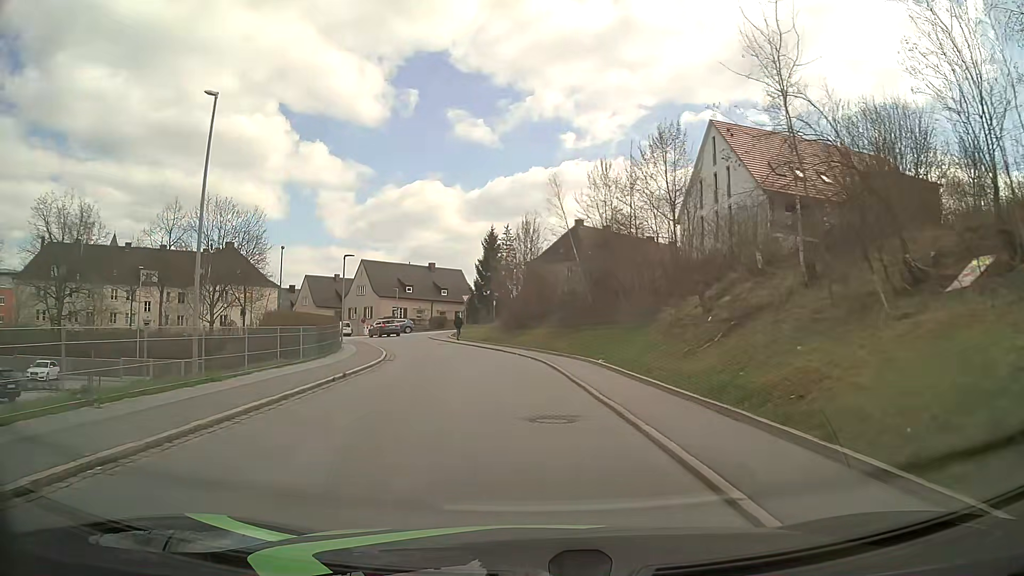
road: residential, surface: asphalt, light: Day
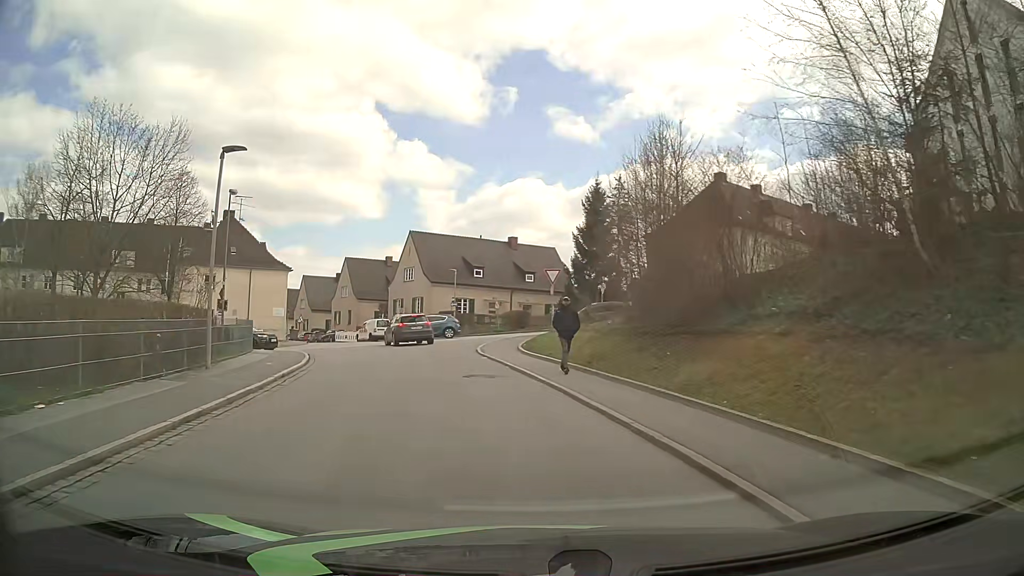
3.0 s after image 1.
(-1.6, +25.2) m; -8°
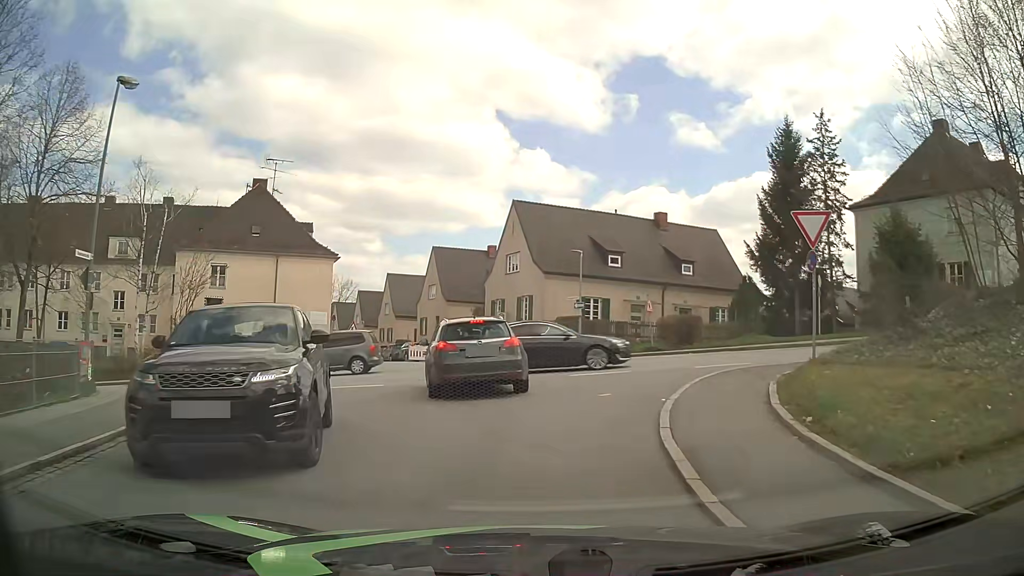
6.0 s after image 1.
(-1.8, +17.9) m; -13°
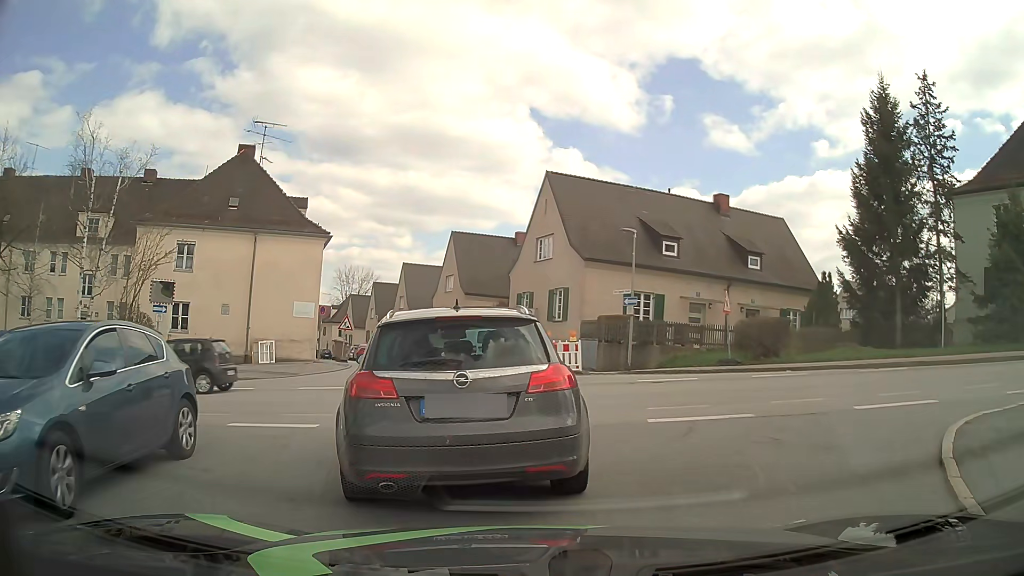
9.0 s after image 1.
(0.0, +7.0) m; -1°
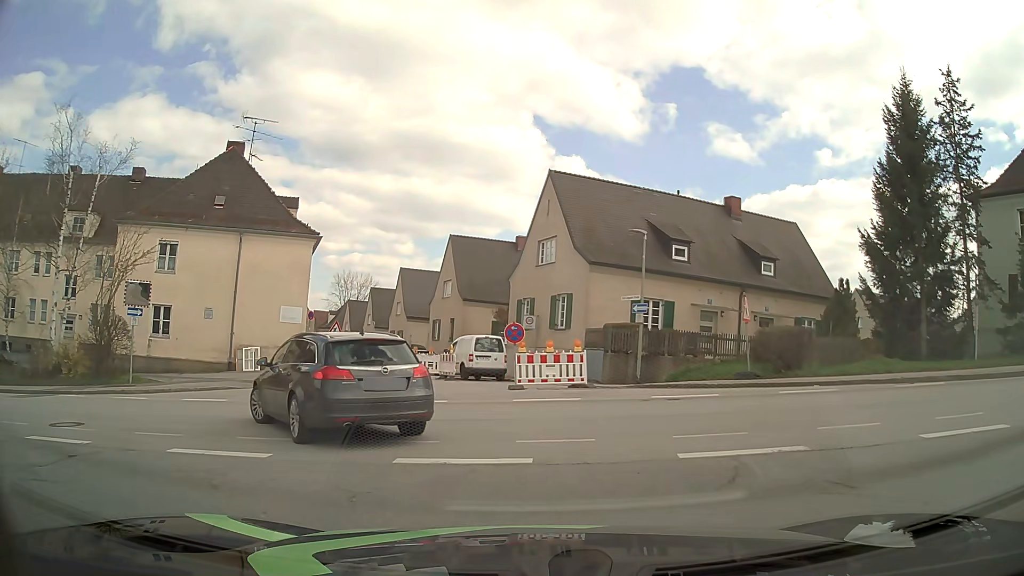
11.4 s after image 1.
(0.0, +2.2) m; -1°
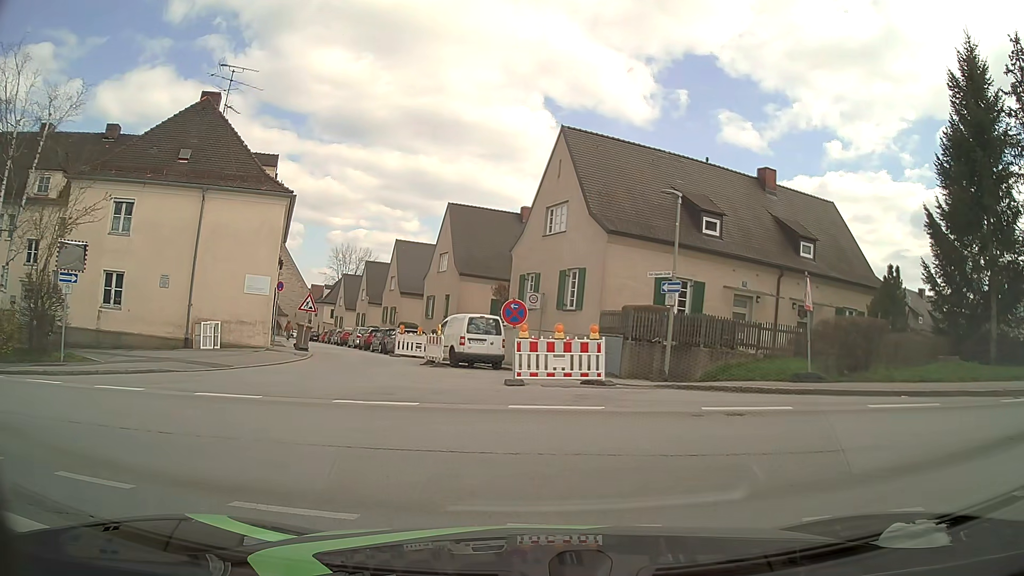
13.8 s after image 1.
(0.0, +4.1) m; -1°
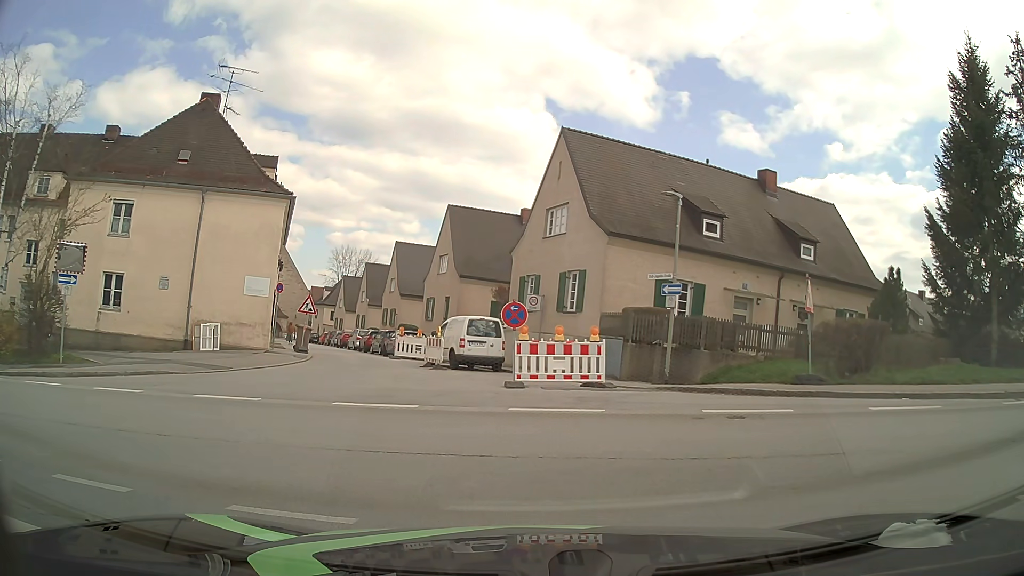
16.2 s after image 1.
(0.0, +0.1) m; 0°
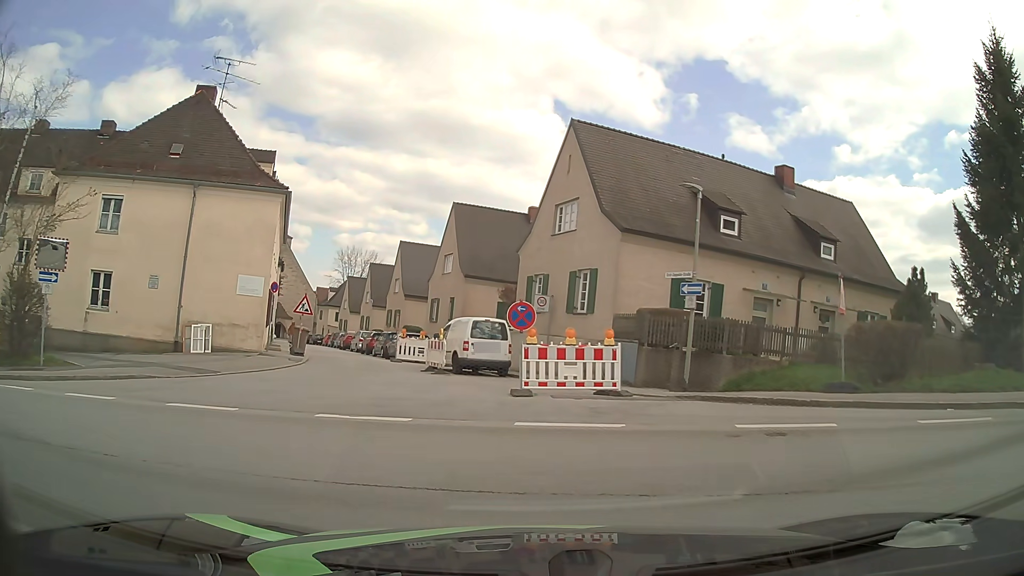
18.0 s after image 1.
(0.0, +1.5) m; +1°
